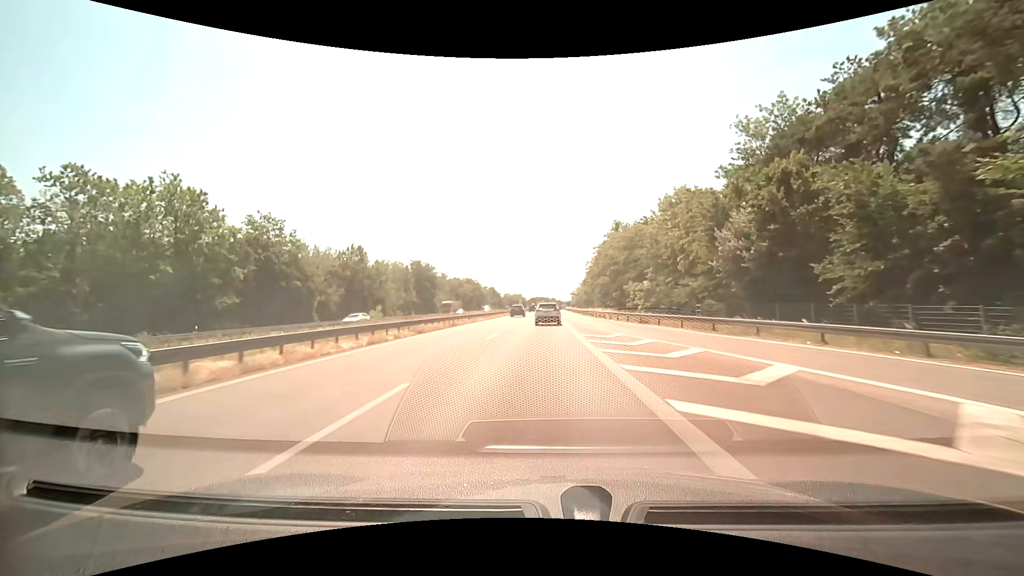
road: motorway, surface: asphalt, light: Day
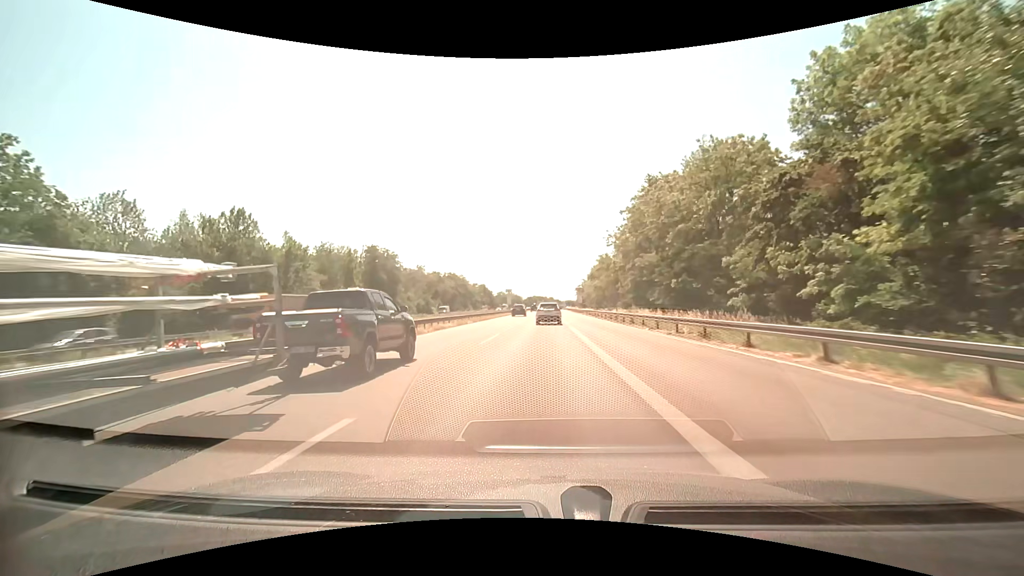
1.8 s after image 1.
(+0.1, +38.8) m; 0°
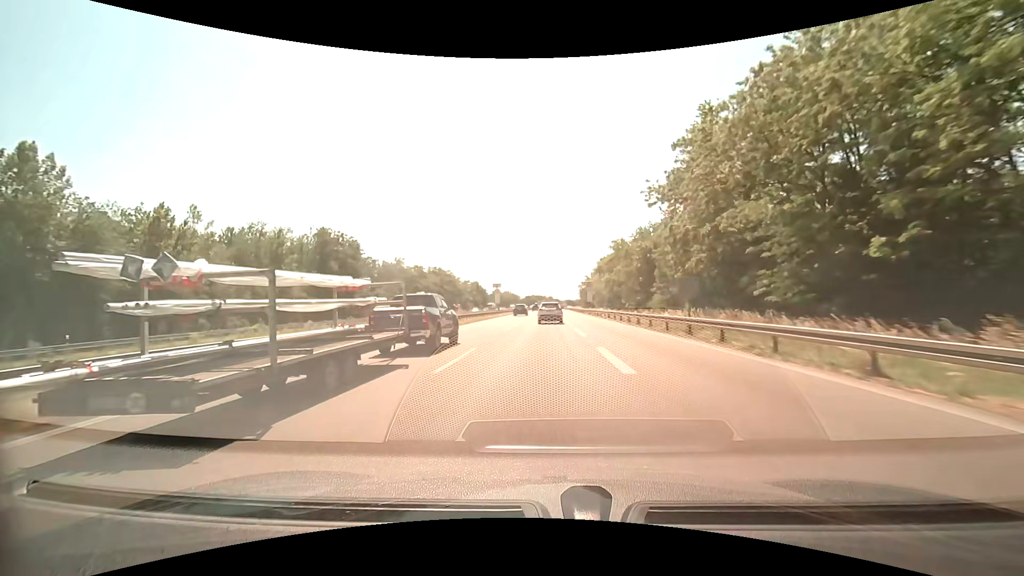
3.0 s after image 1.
(0.0, +26.2) m; 0°
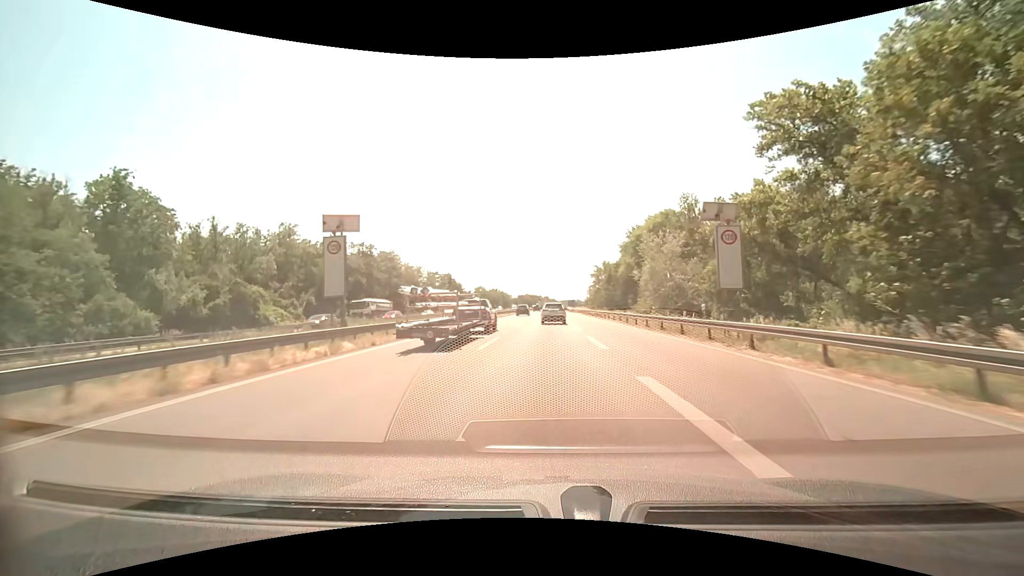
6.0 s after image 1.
(-0.1, +66.4) m; 0°
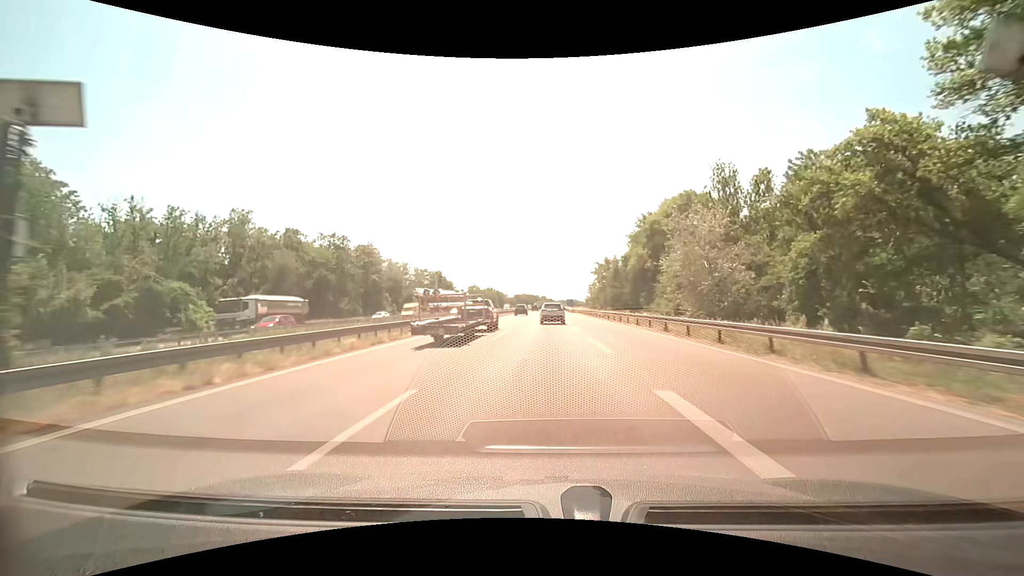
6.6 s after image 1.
(+0.1, +13.4) m; 0°
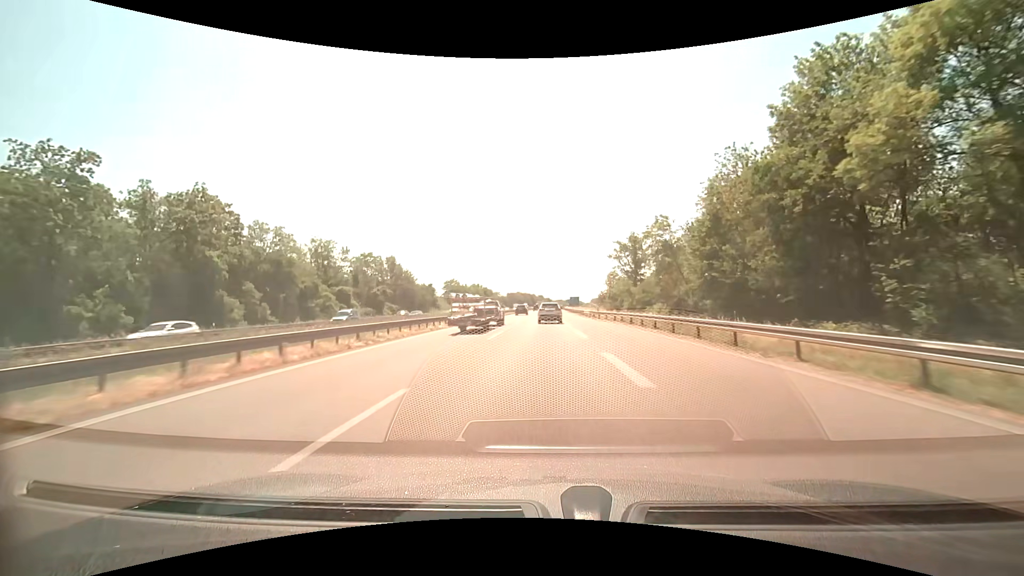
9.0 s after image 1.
(+0.4, +54.0) m; 0°
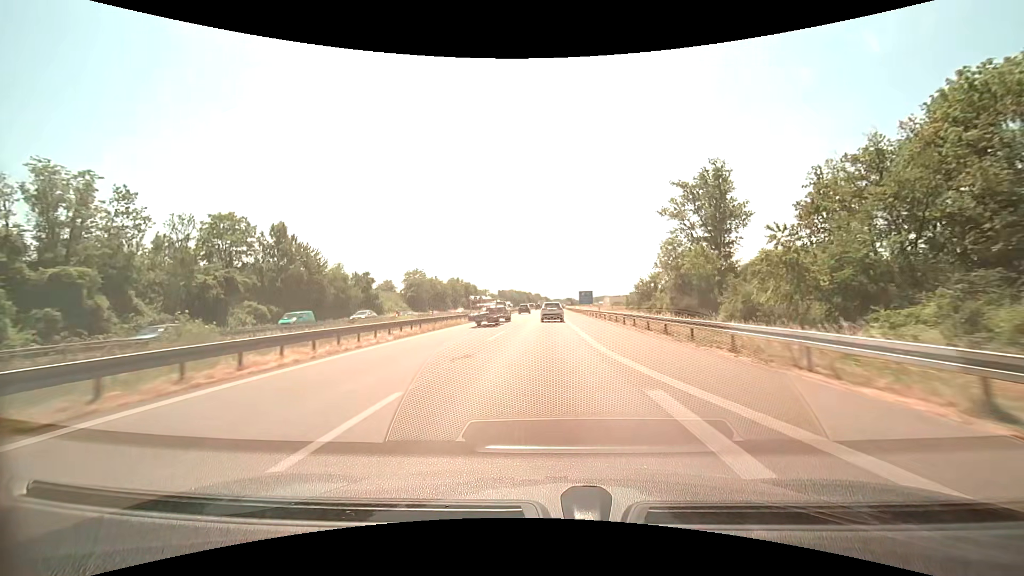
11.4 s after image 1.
(+0.1, +54.3) m; 0°
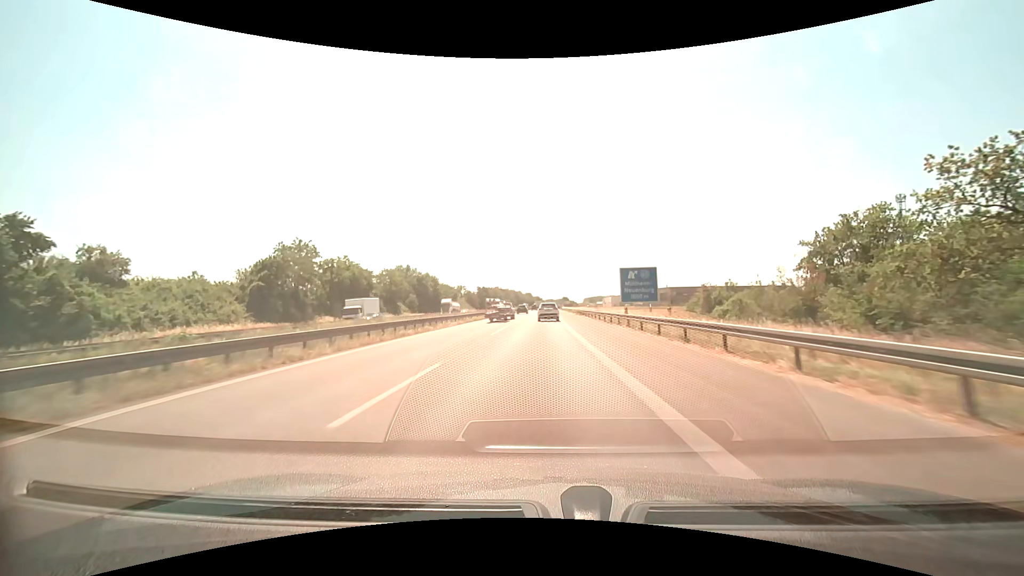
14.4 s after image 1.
(+0.6, +68.3) m; +1°
(0, +10) (0, +20) (0, +30) (0, +40) (0, +50) (0, +60) (0, +70) (0, +80) (0, +90) (0, +100) m
